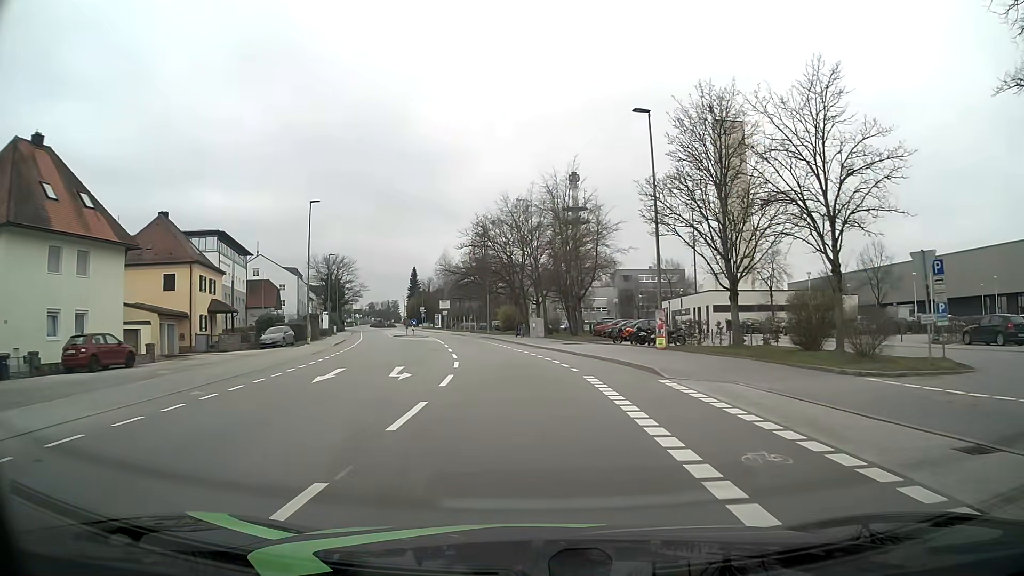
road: tertiary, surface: asphalt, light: Day
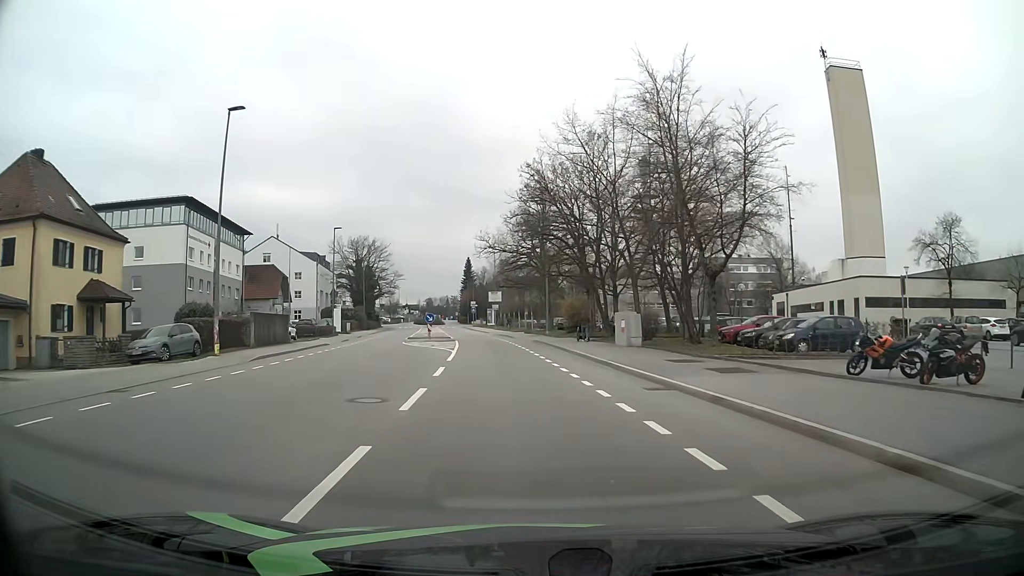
(-1.0, +22.6) m; -6°
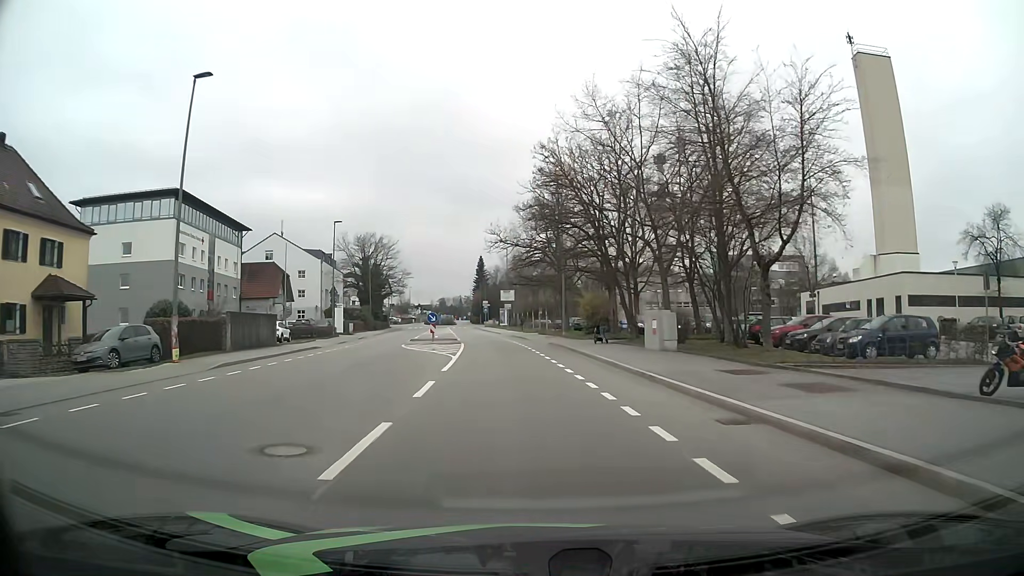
(0.0, +4.5) m; -1°
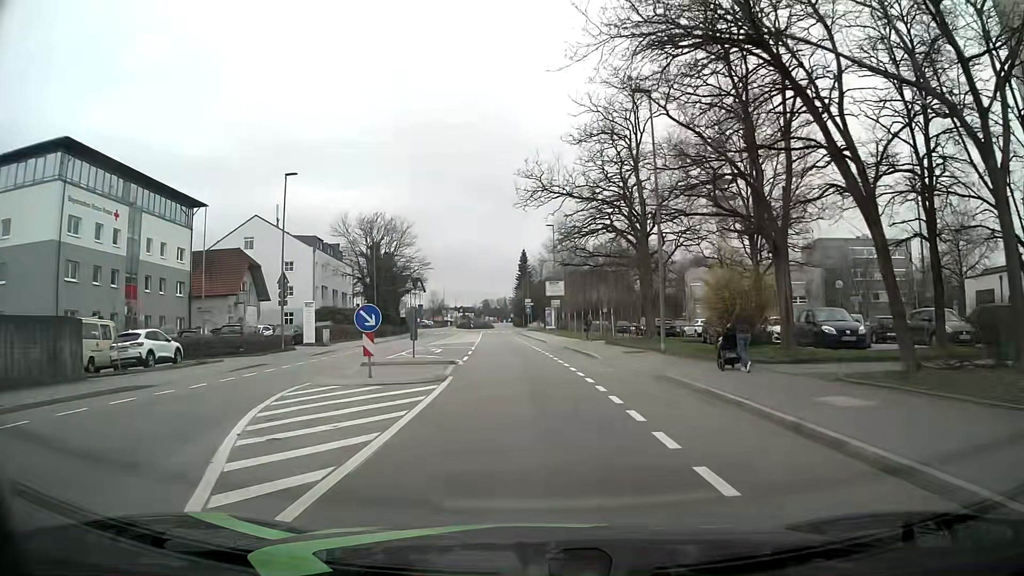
(-0.7, +22.5) m; -3°
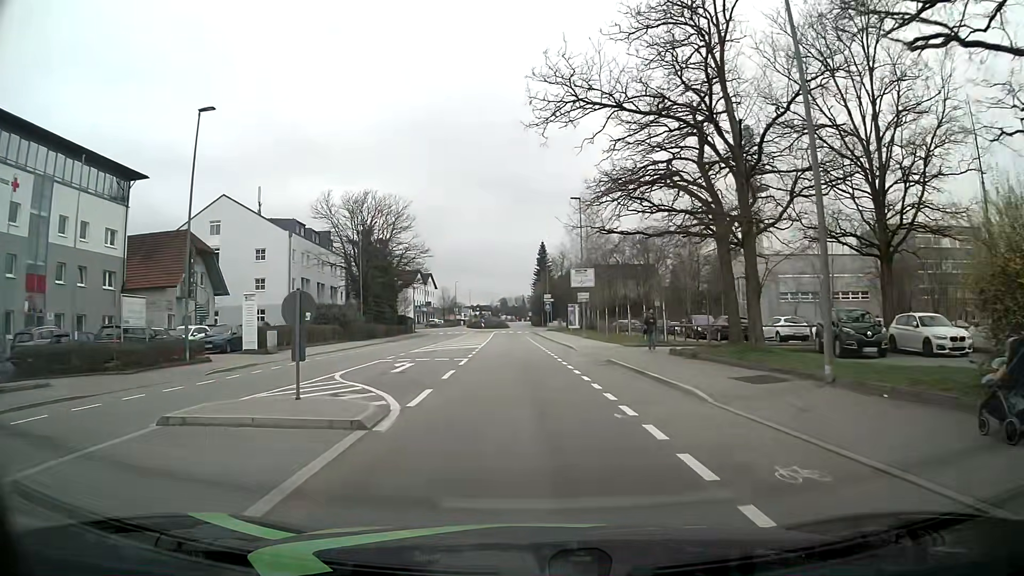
(-0.2, +13.4) m; -1°
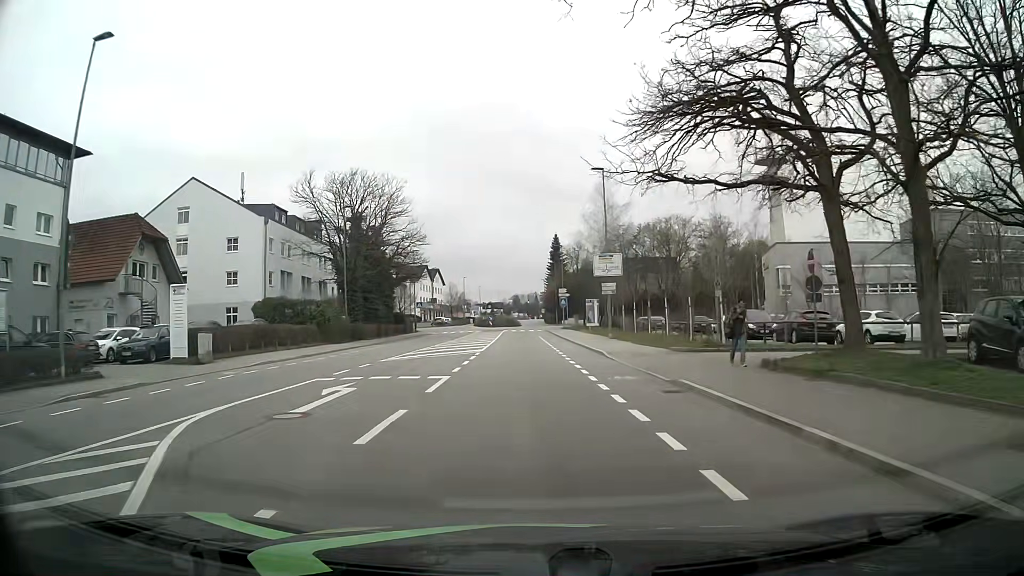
(-0.2, +8.9) m; -1°
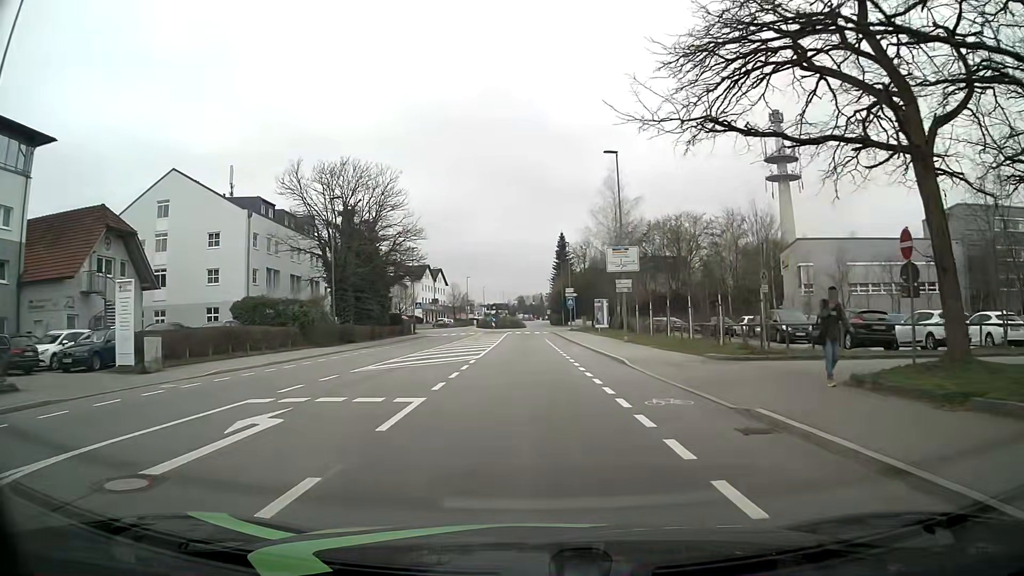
(0.0, +4.5) m; -1°
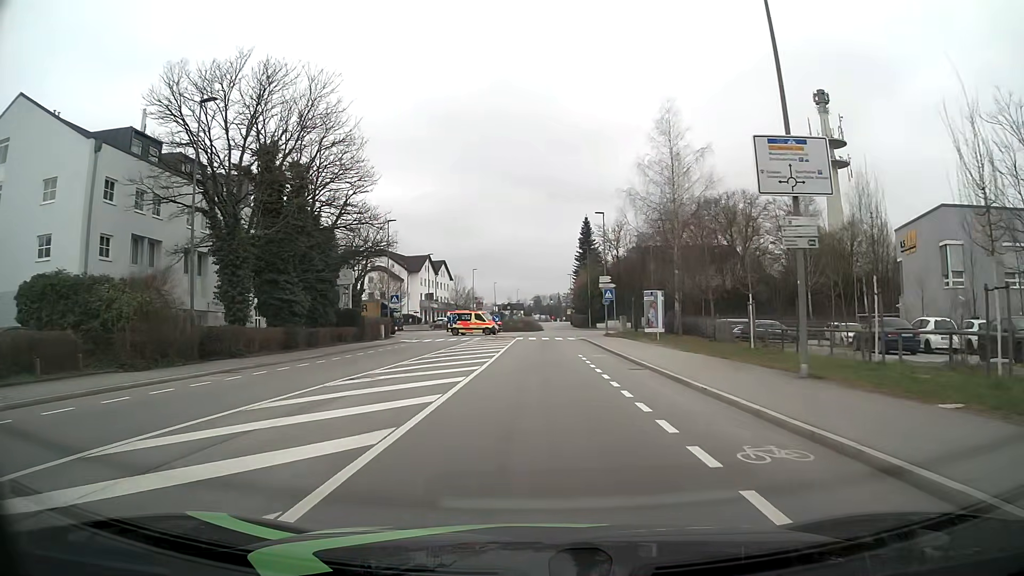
(-0.3, +22.4) m; -2°
(0, +10) (0, +20) (0, +30) (+1, +40) (+1, +50) (+2, +60) (+7, +69) (+6, +78) (-3, +83) (-13, +81) m
